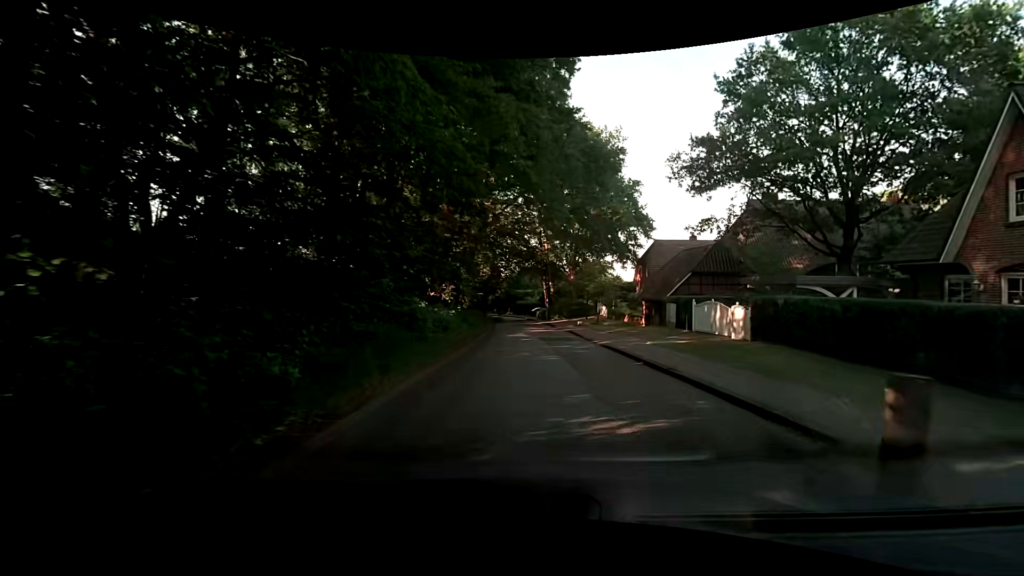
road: residential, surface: asphalt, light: Day
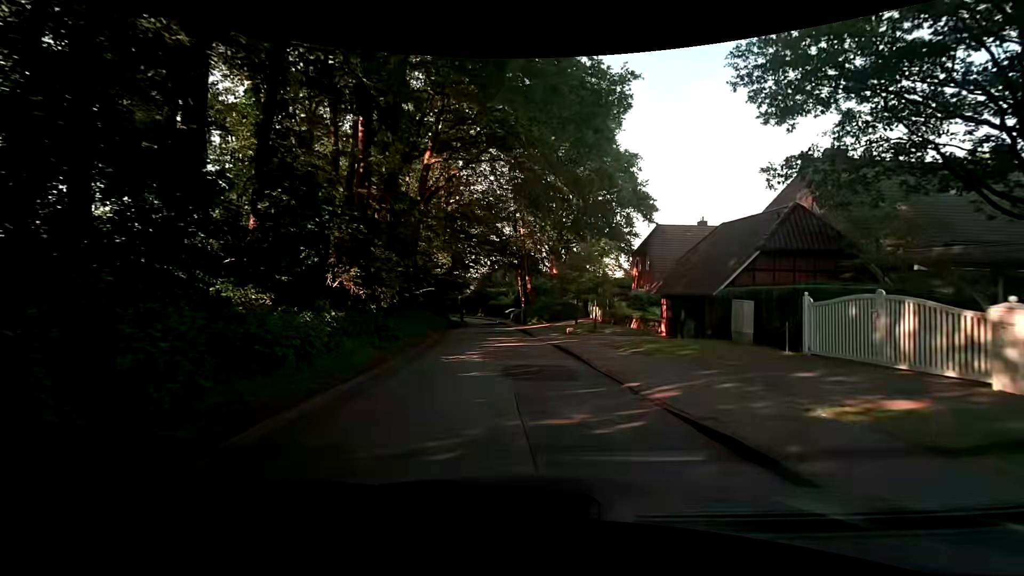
(+0.4, +12.7) m; +3°
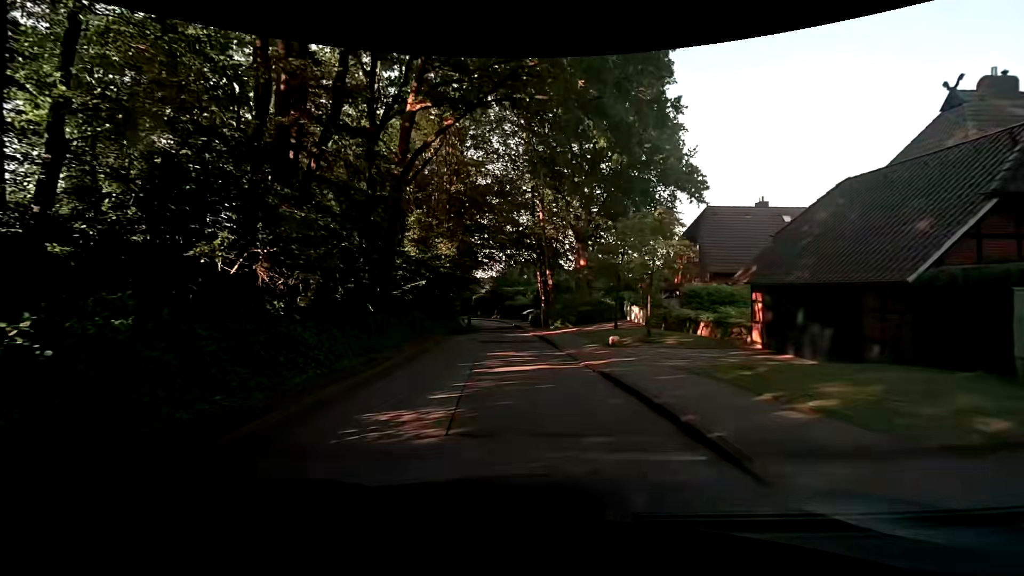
(-0.2, +8.5) m; -4°
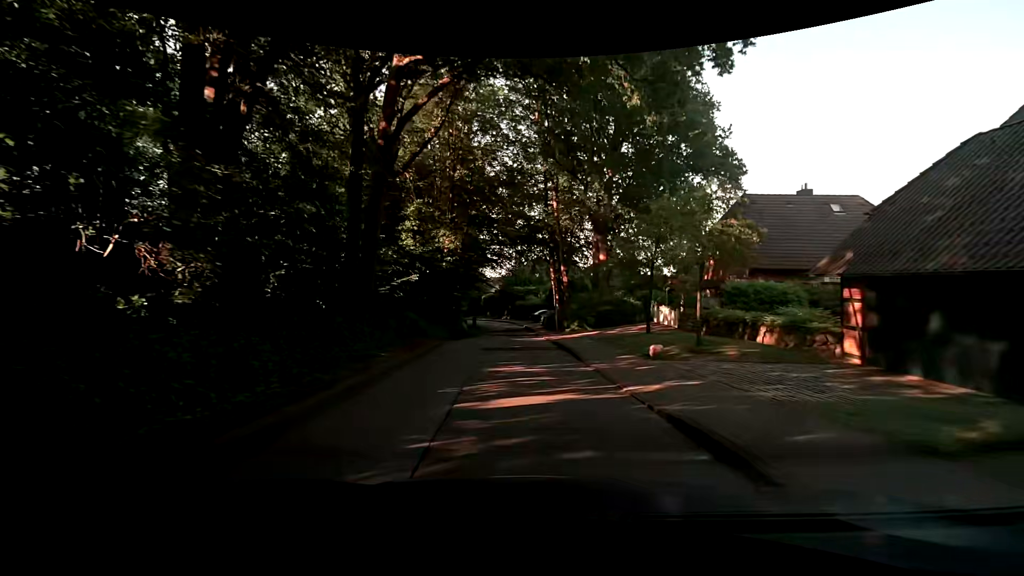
(+0.1, +4.3) m; 0°
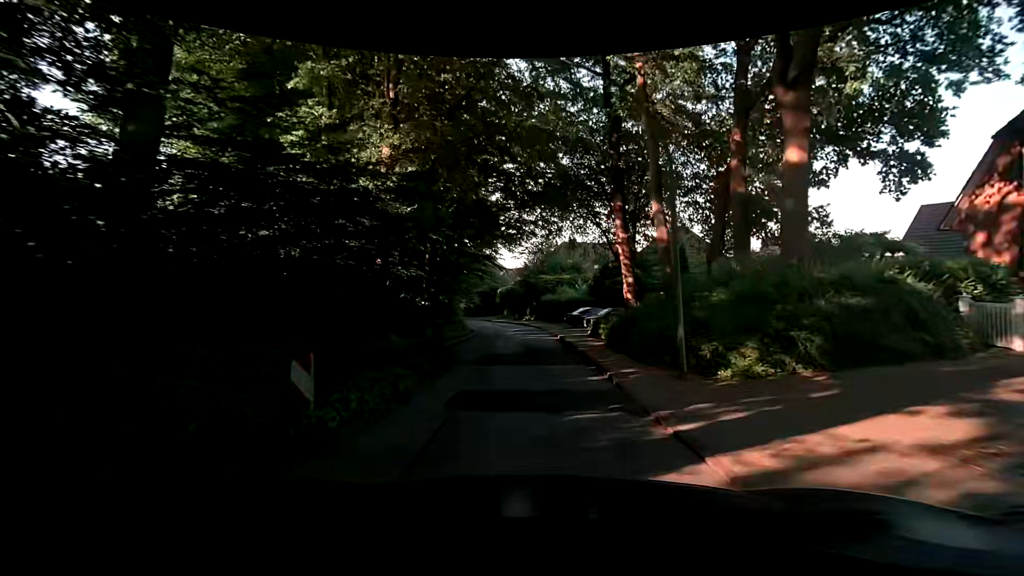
(-0.4, +21.3) m; -3°
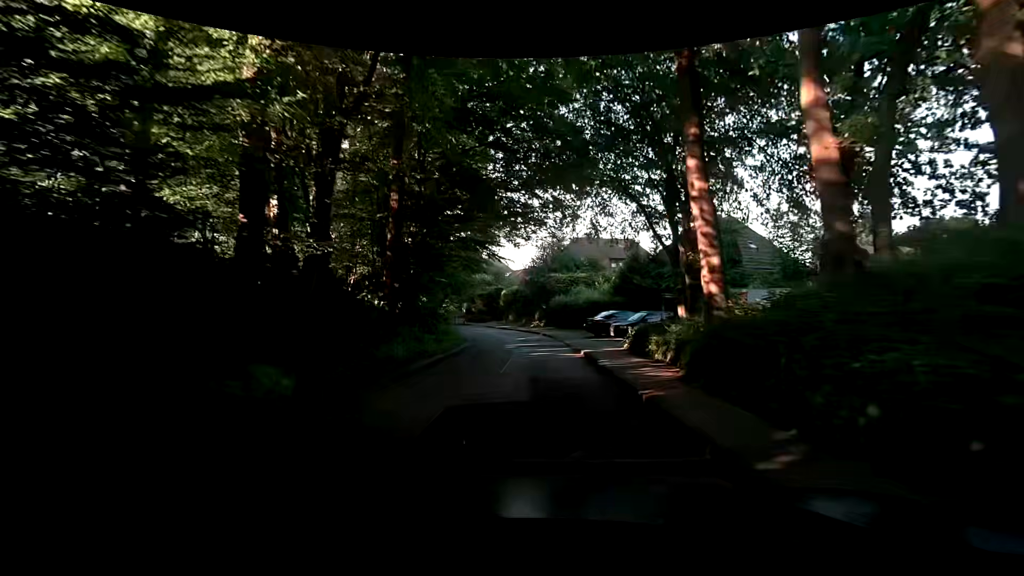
(+0.1, +8.3) m; +1°
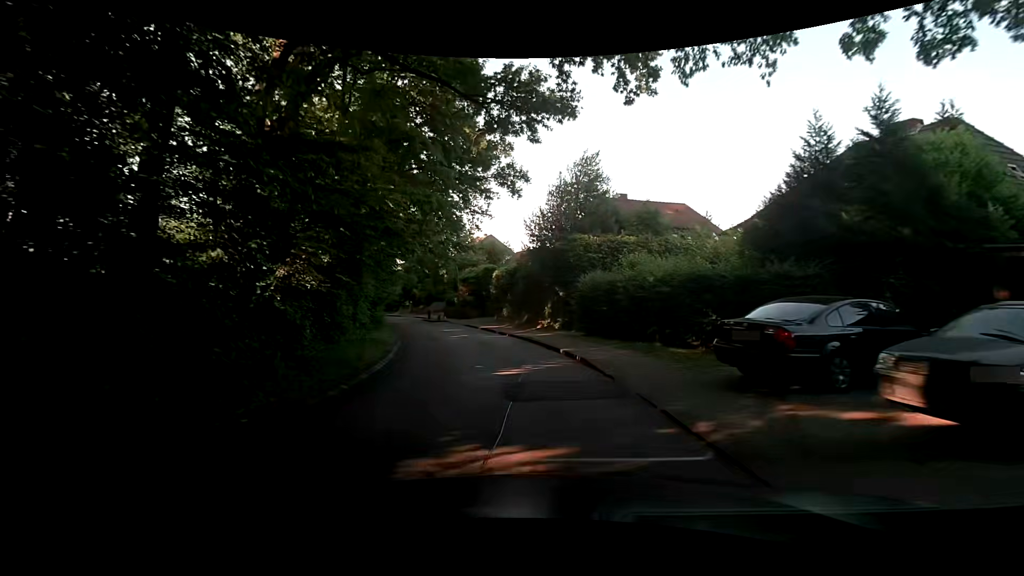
(-0.6, +19.9) m; -2°
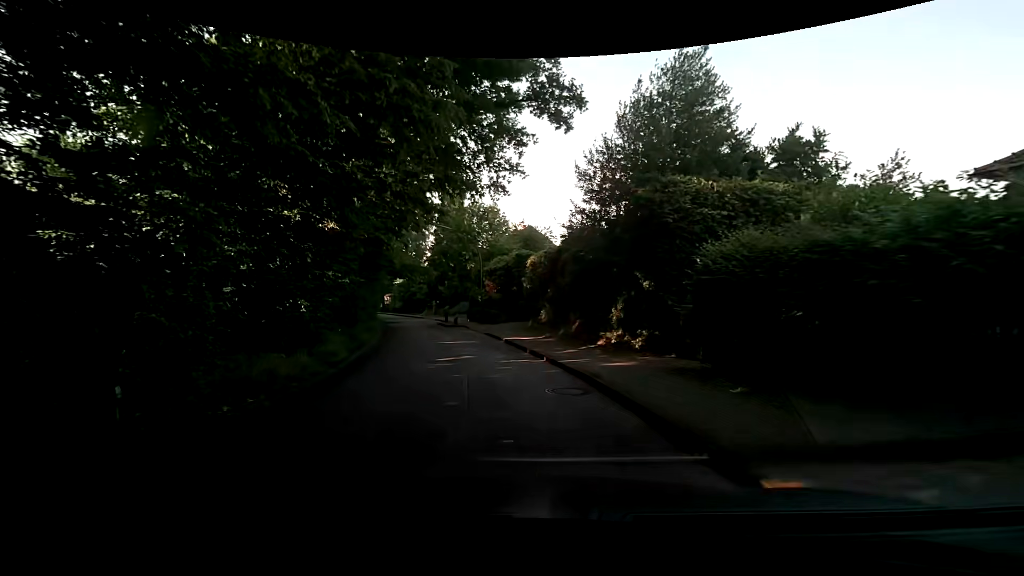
(-0.4, +11.2) m; -4°
